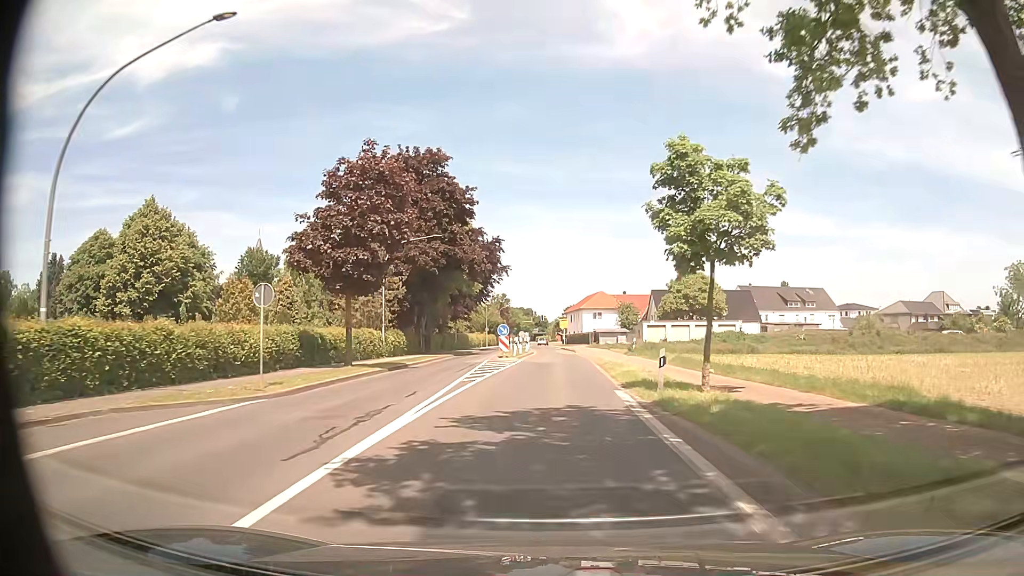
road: tertiary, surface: asphalt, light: Day
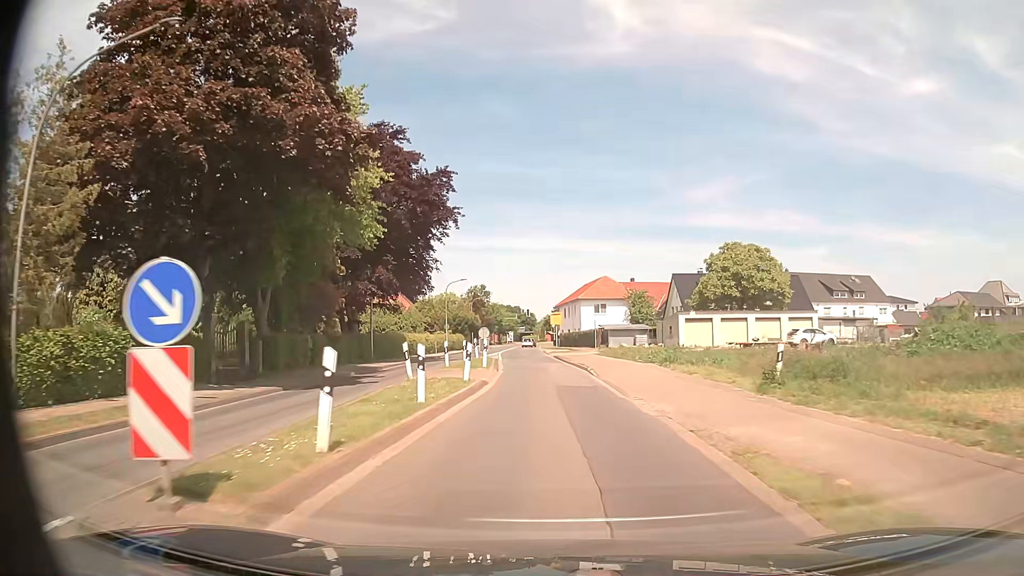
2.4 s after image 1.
(+0.4, +30.9) m; +1°
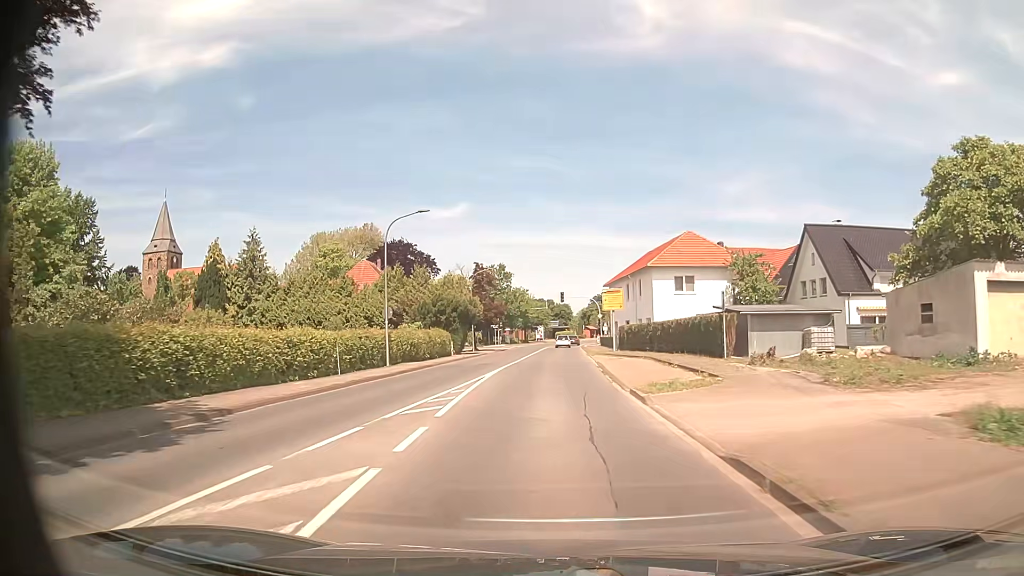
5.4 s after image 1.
(-1.0, +38.8) m; -3°
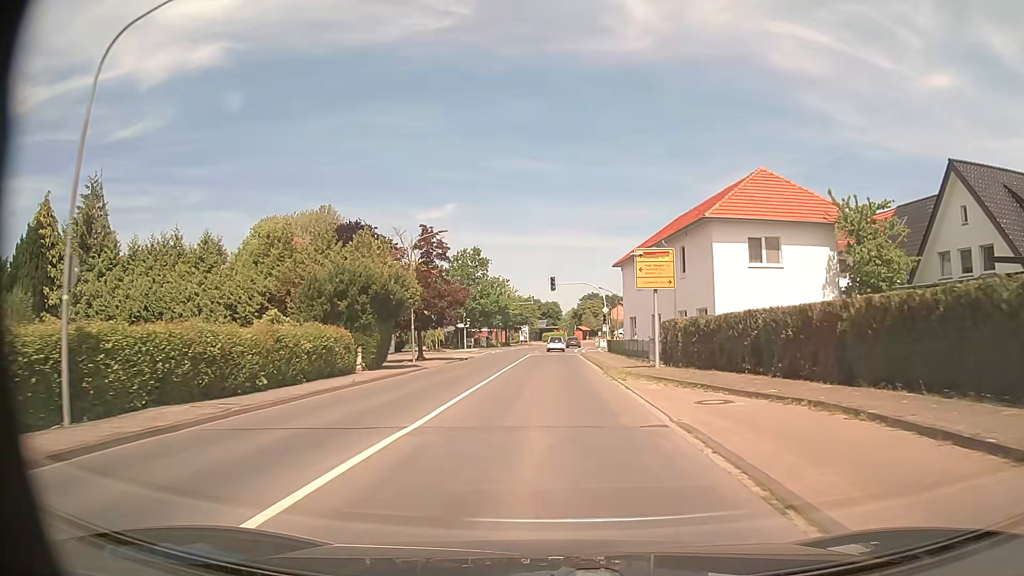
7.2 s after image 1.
(+0.1, +23.4) m; +1°
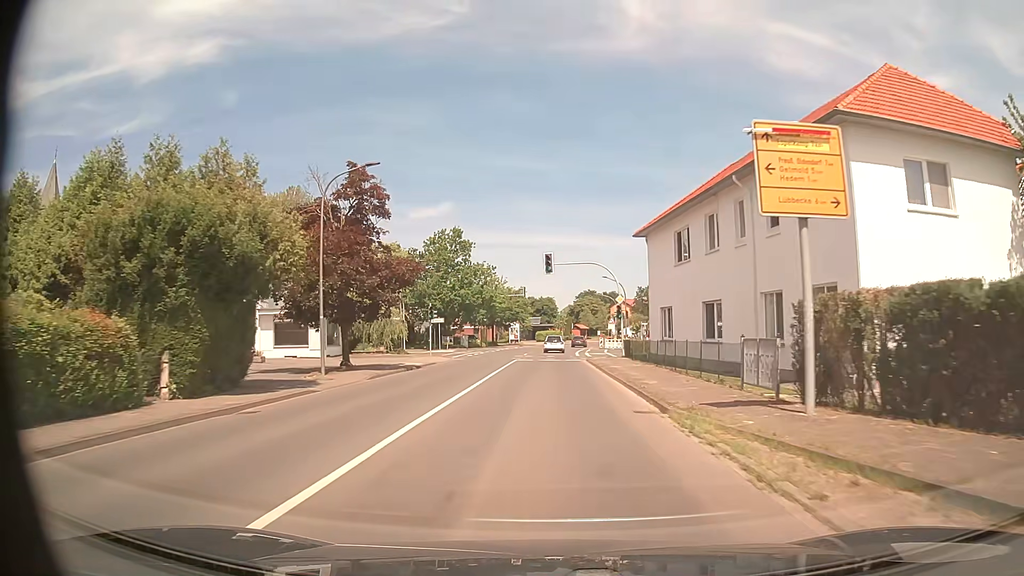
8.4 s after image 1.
(0.0, +15.6) m; 0°
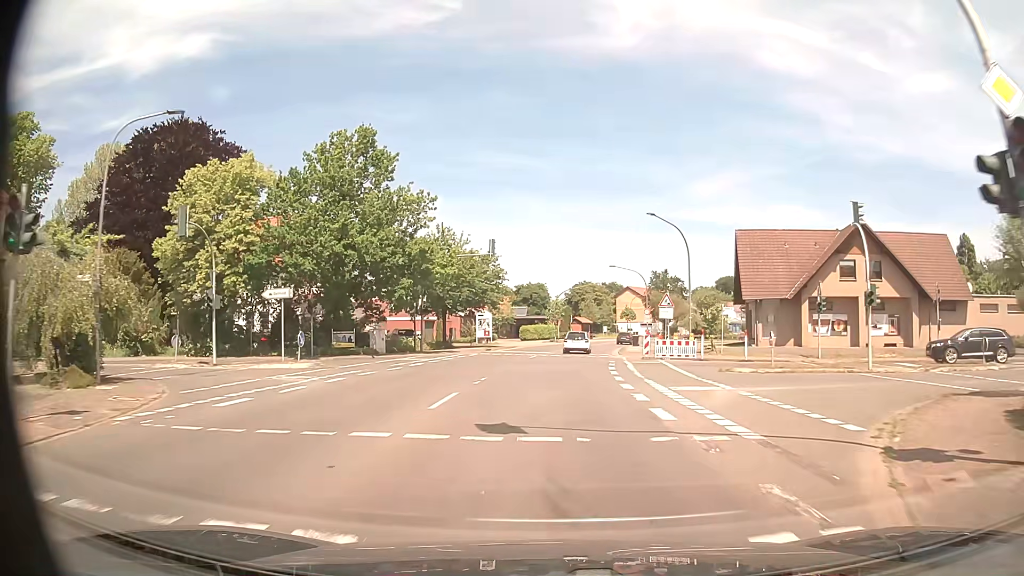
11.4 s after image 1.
(0.0, +38.1) m; 0°
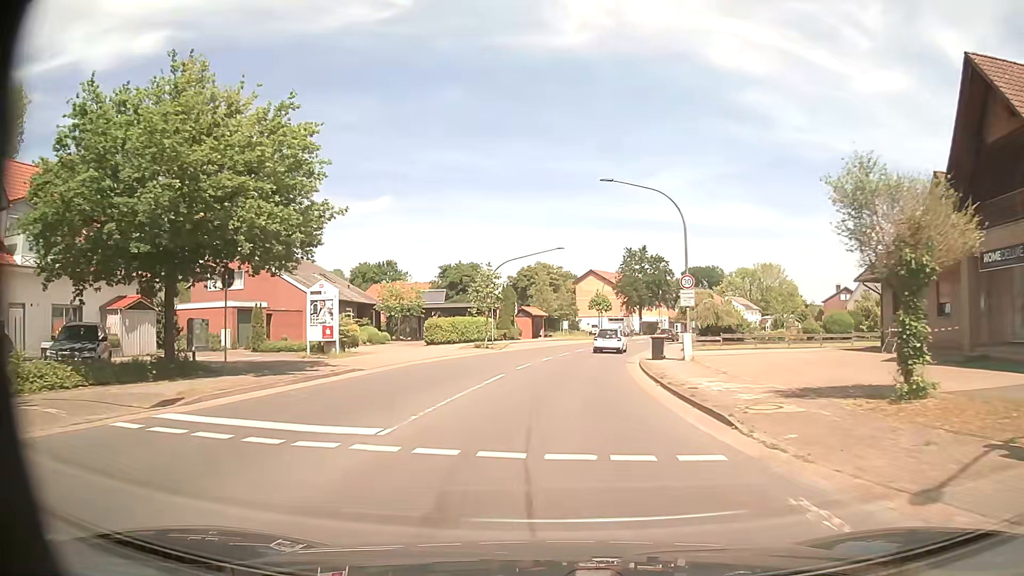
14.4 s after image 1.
(+1.5, +36.3) m; +5°
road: secondary
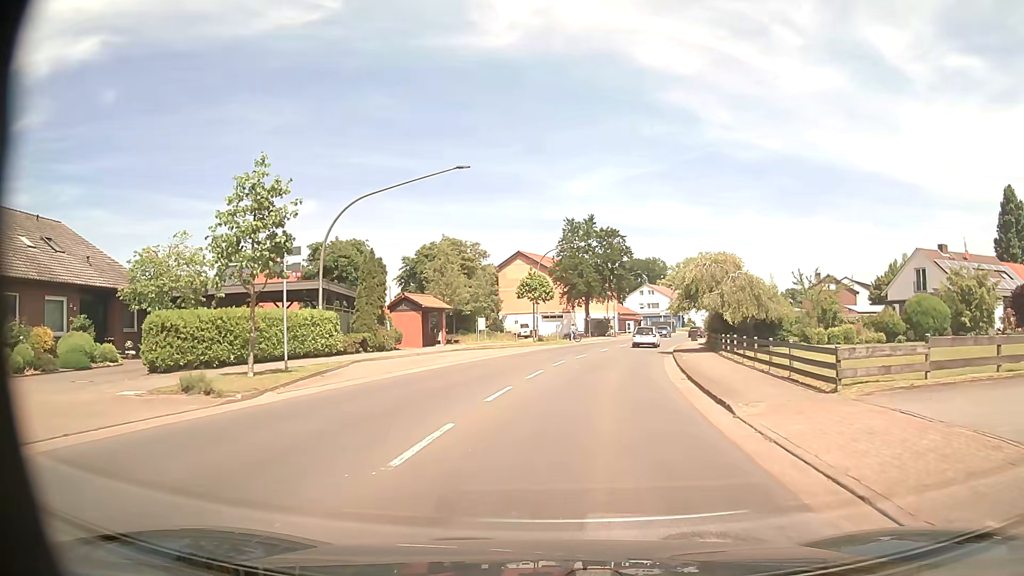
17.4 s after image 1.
(+1.2, +28.0) m; +6°
